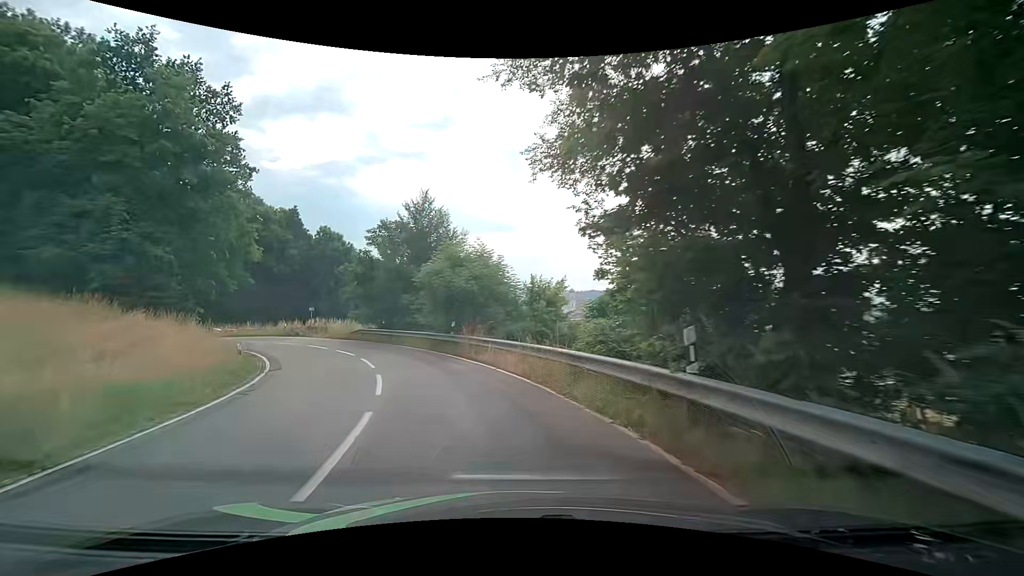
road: tertiary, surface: asphalt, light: Day
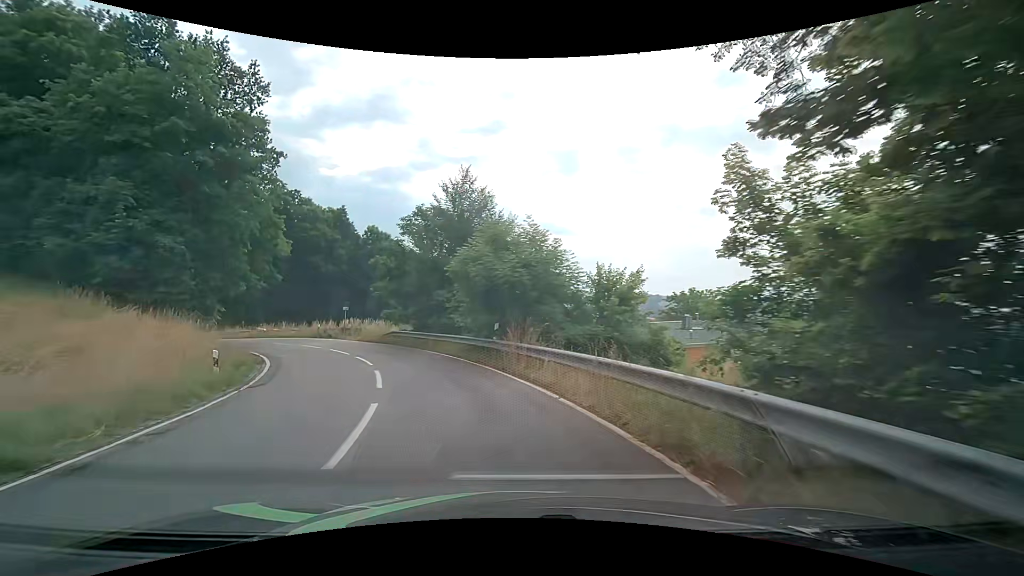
(-0.1, +5.2) m; -4°
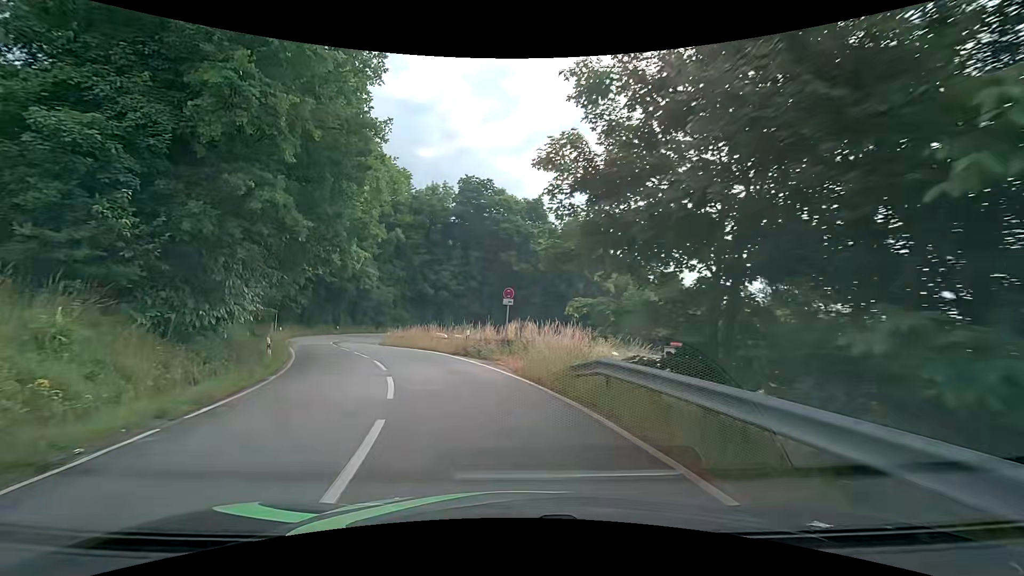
(-4.2, +20.1) m; -23°
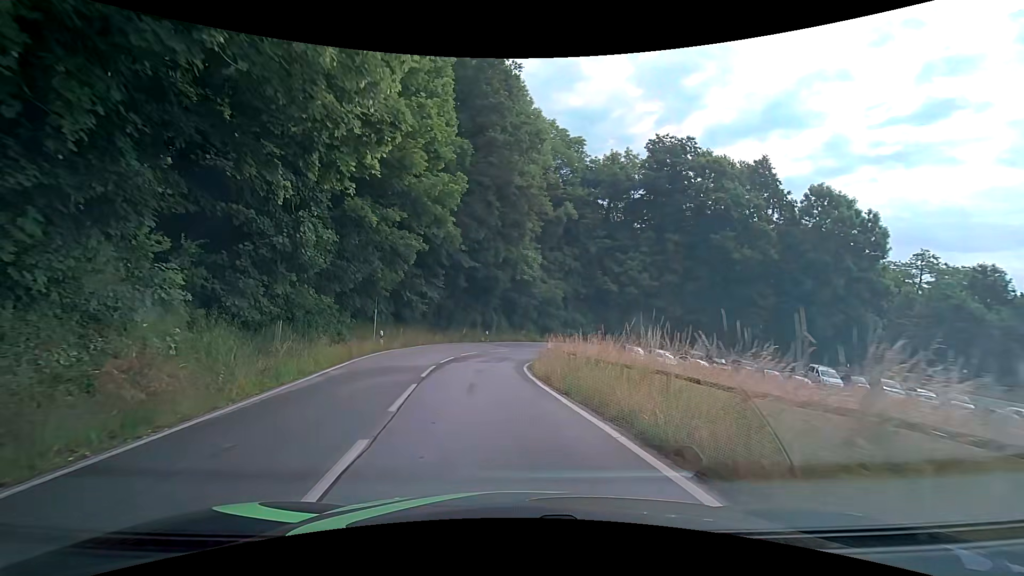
(-3.4, +19.6) m; -20°
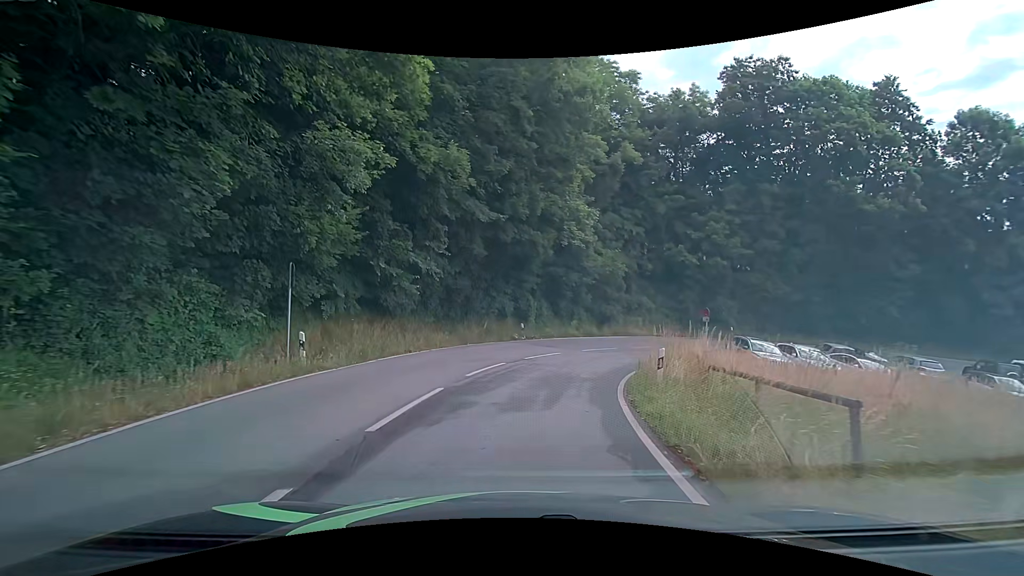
(-0.8, +14.1) m; -5°
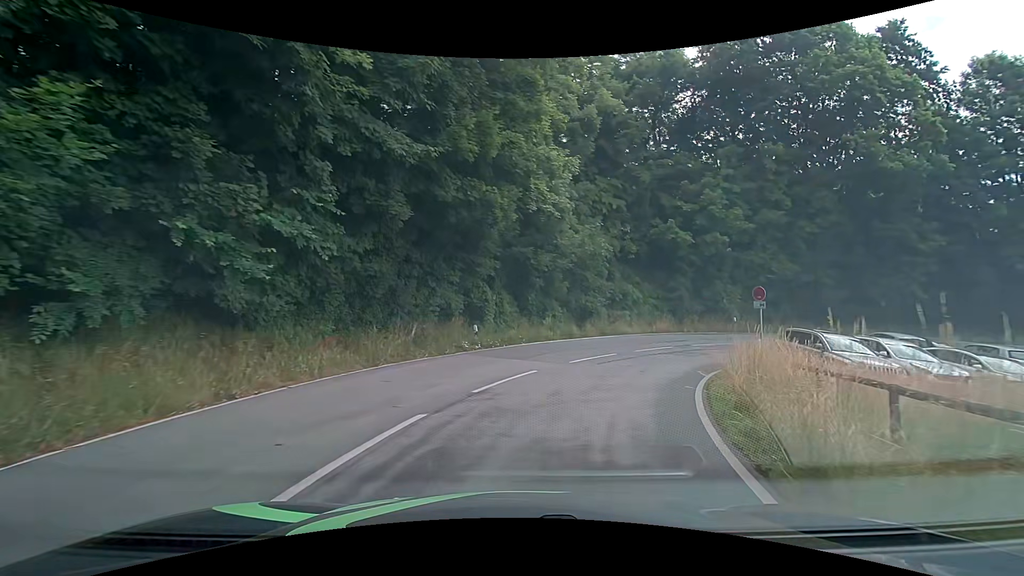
(+0.2, +9.0) m; +4°
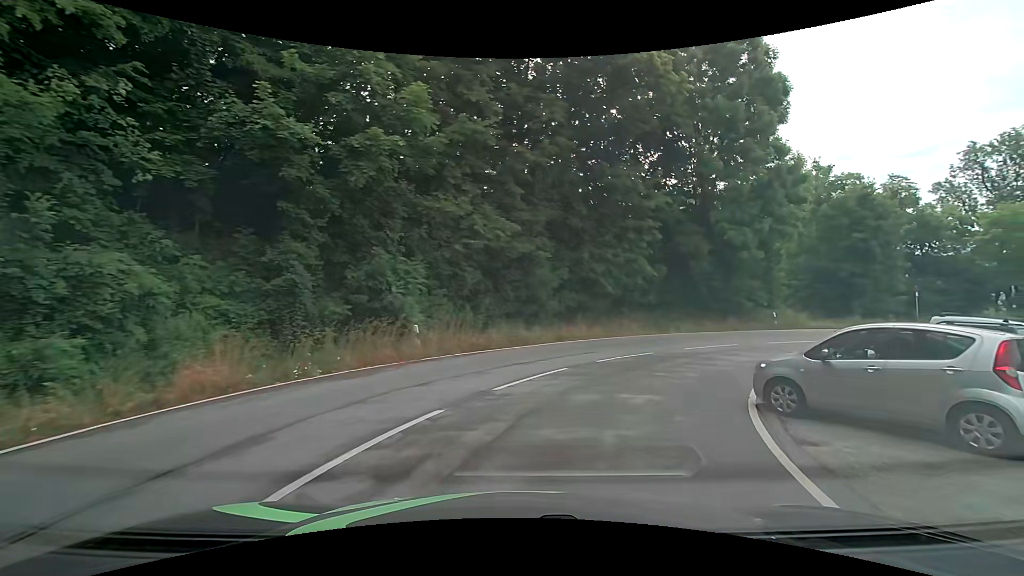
(+6.5, +21.2) m; +38°
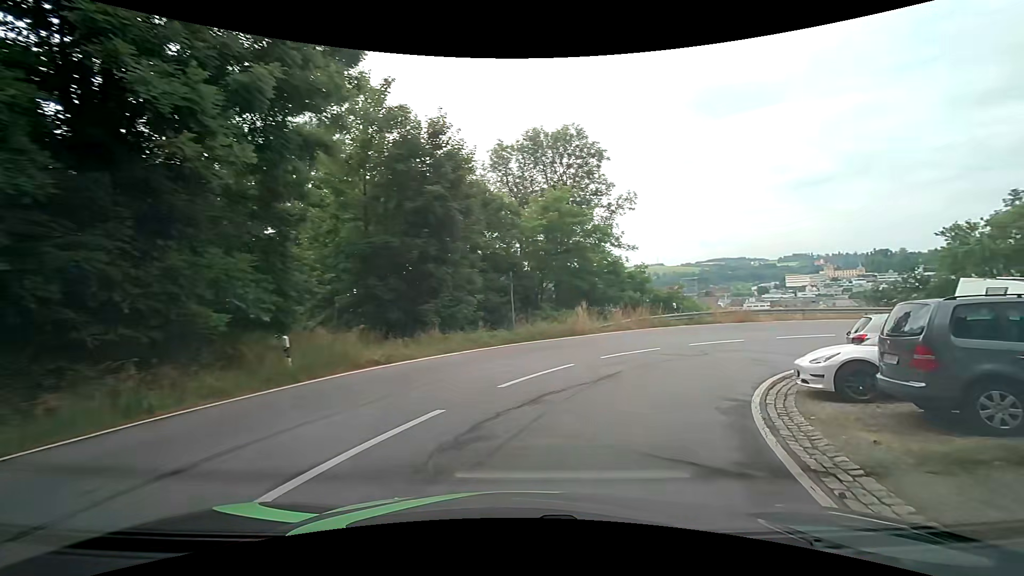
(+8.5, +19.9) m; +50°
(+2, +10) (+7, +18) (+16, +23) (+26, +24) (+35, +22) (+45, +19) (+54, +16) (+64, +13) (+74, +11) (+83, +7) m
